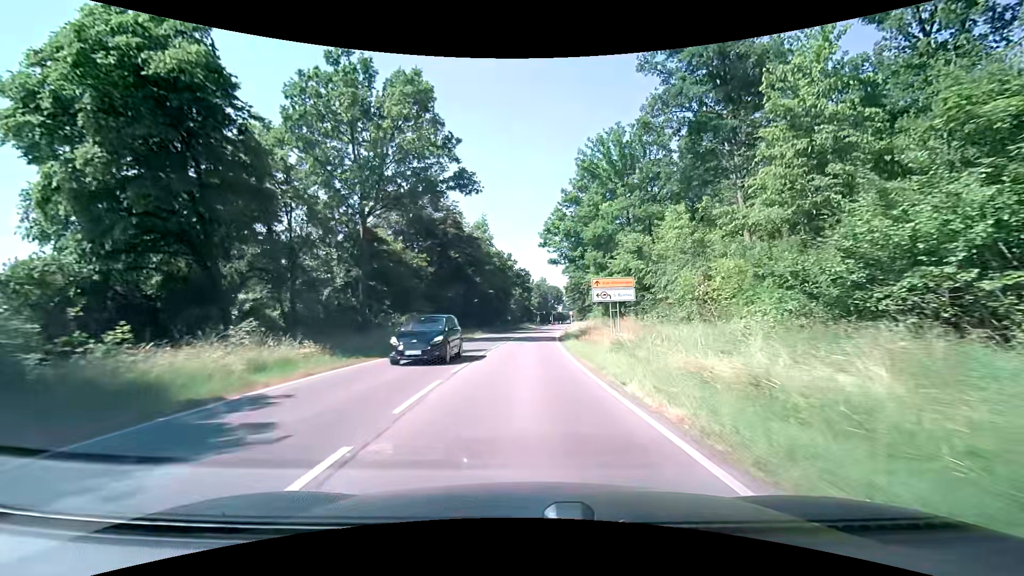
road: secondary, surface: asphalt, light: Day
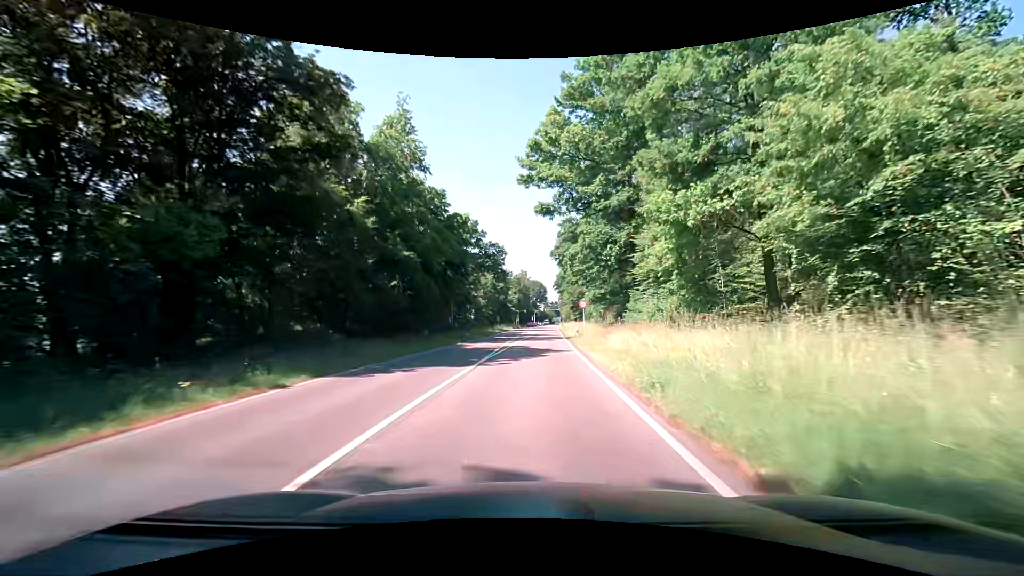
(+0.7, +41.7) m; +2°
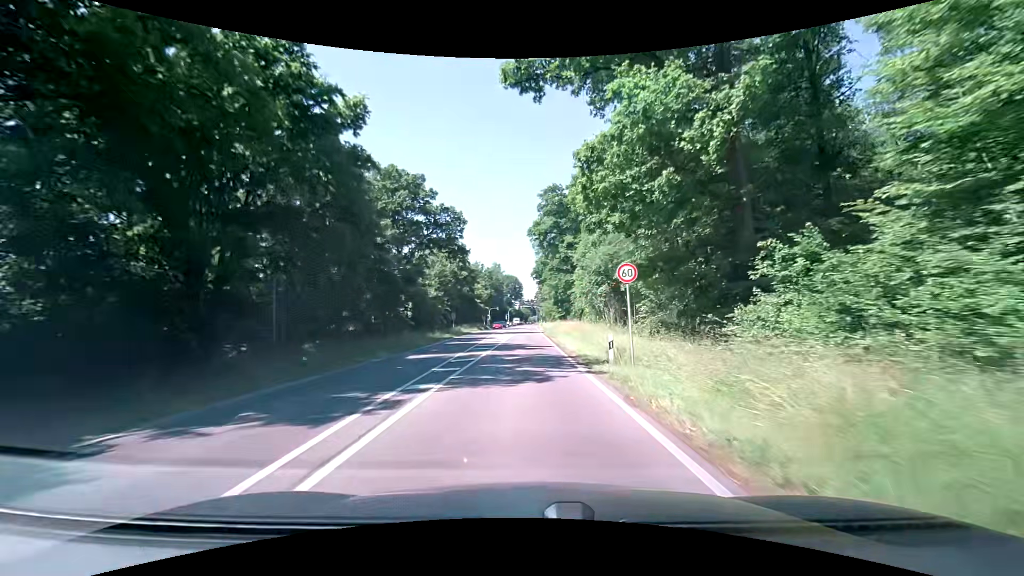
(+0.8, +25.9) m; +3°
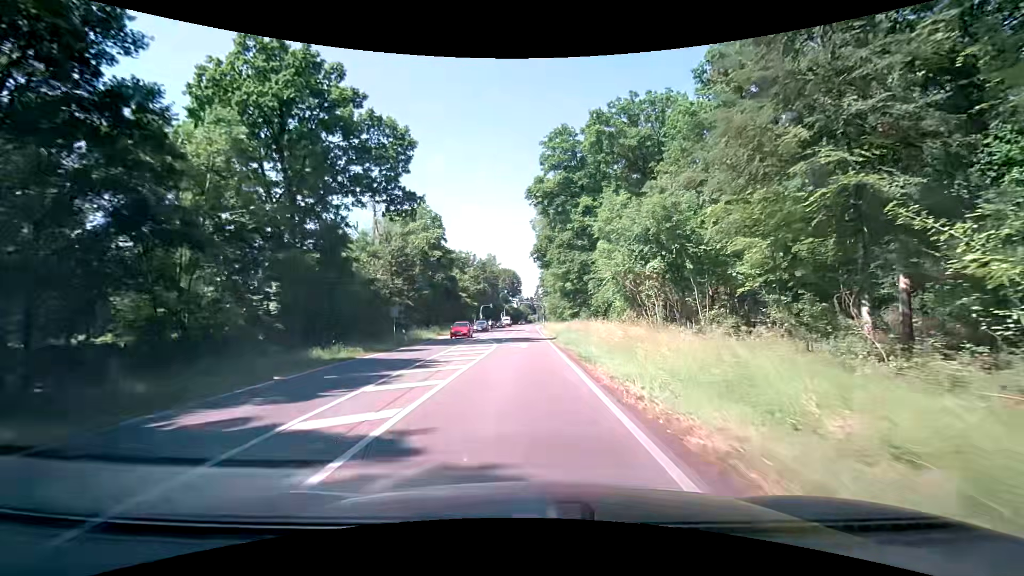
(+0.1, +25.3) m; 0°
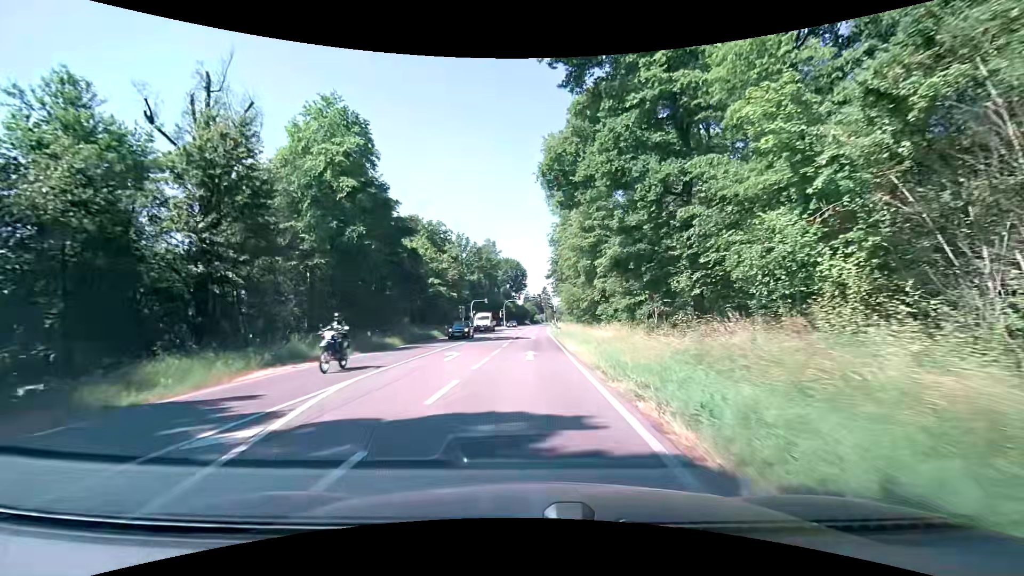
(+0.4, +32.6) m; 0°
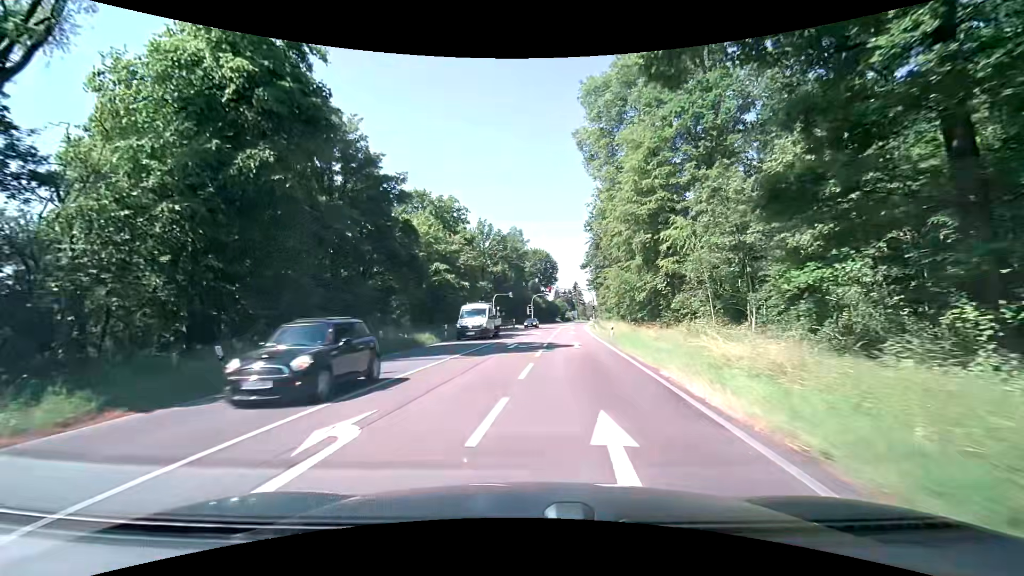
(-0.5, +14.8) m; -4°
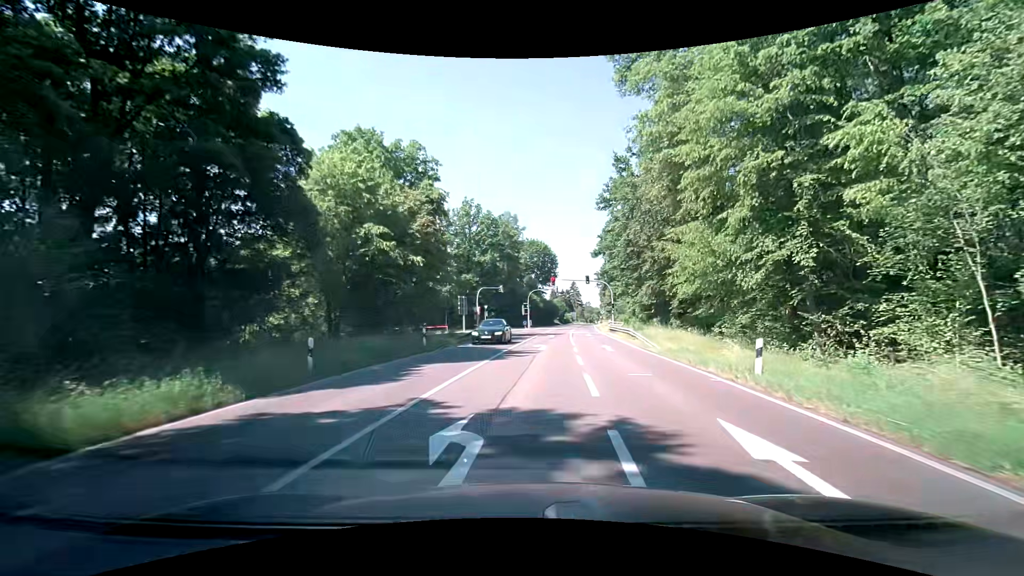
(-0.1, +20.1) m; 0°
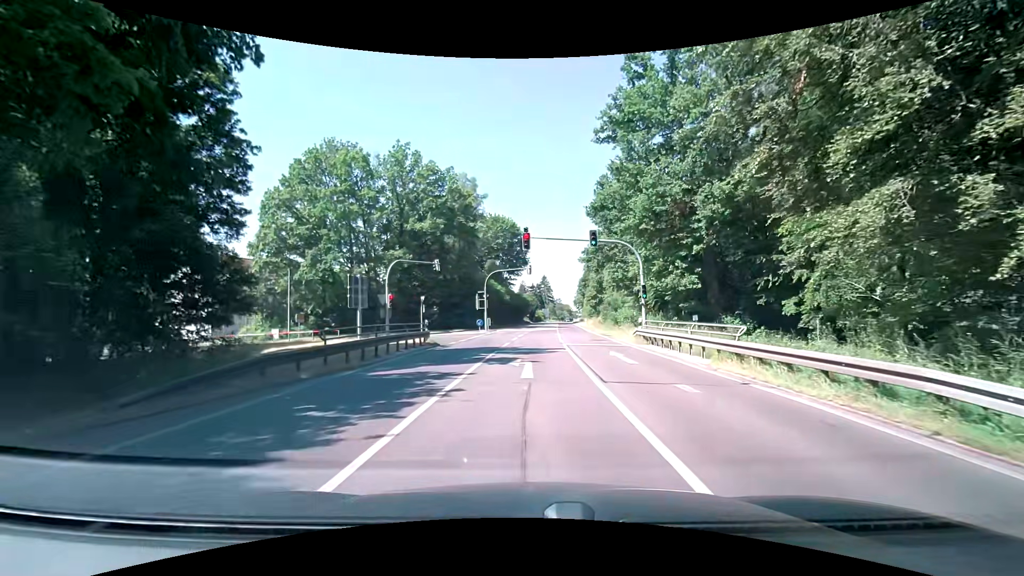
(+1.4, +27.4) m; +4°
